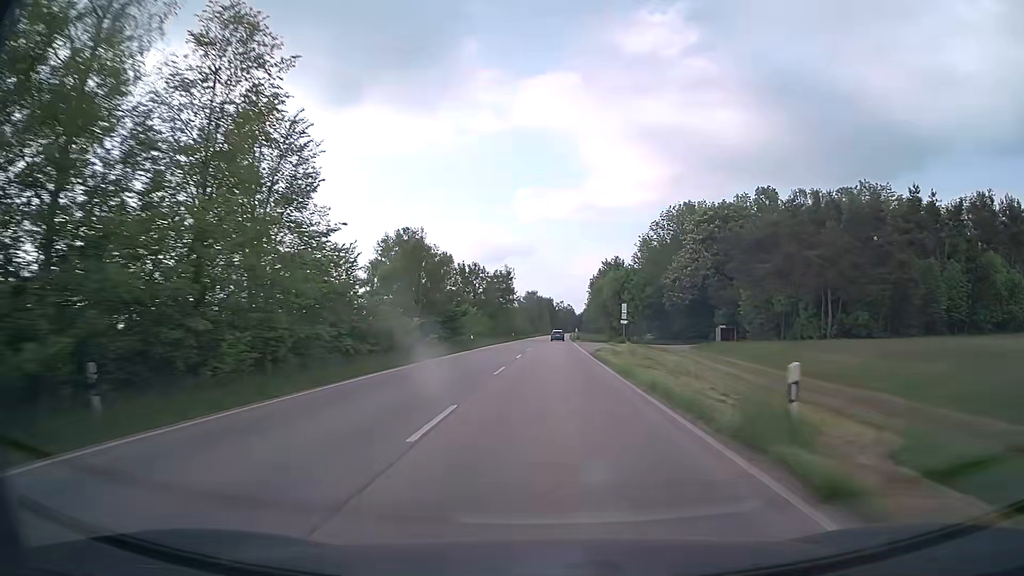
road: secondary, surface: asphalt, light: Day
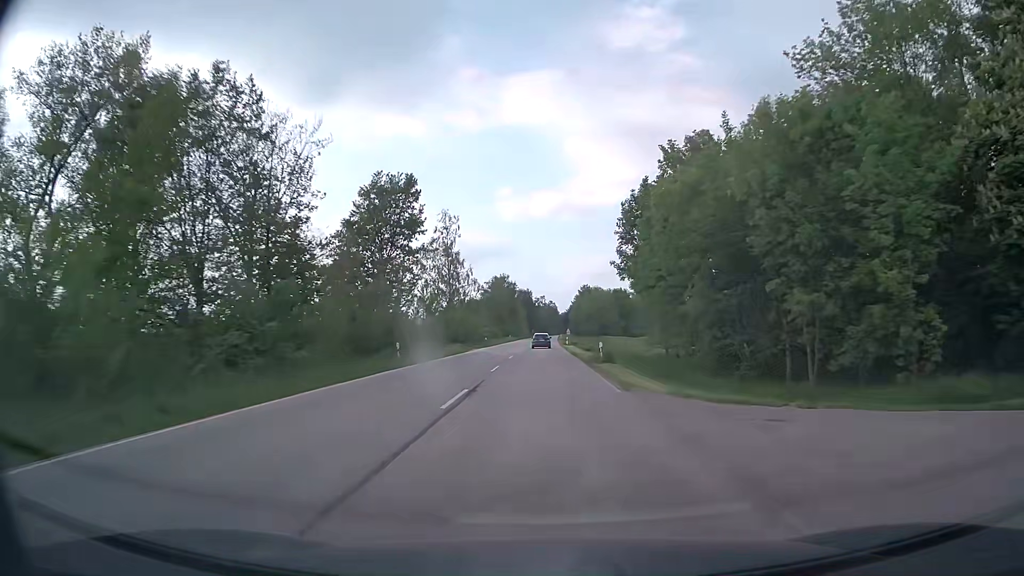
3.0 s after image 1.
(+1.1, +67.4) m; +2°
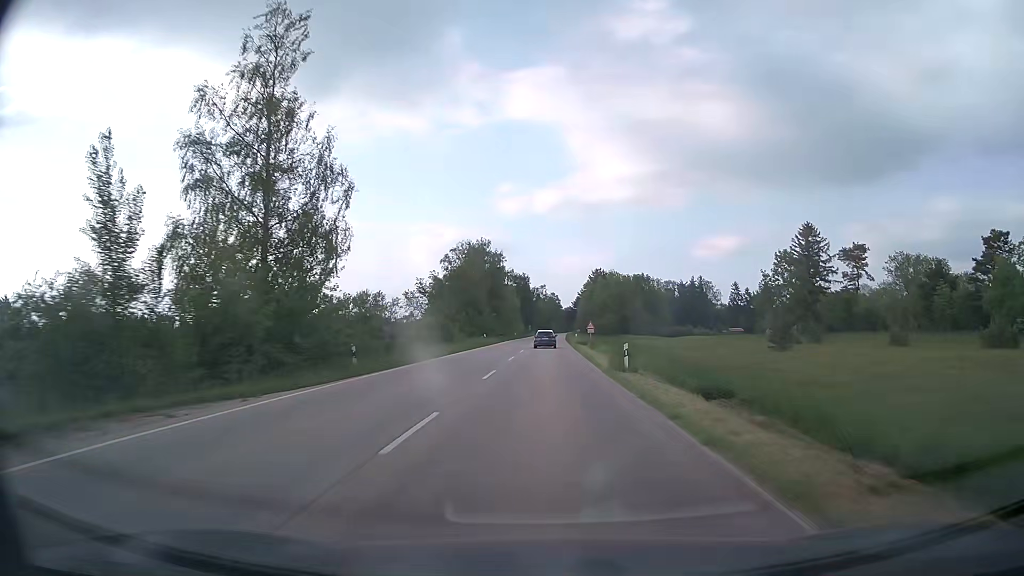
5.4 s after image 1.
(-0.1, +52.8) m; 0°
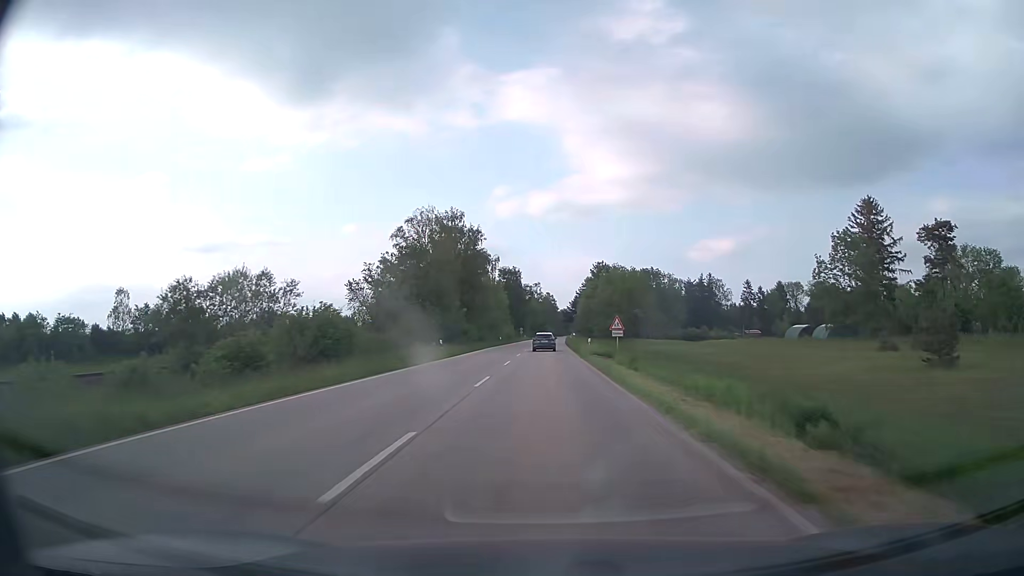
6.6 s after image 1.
(+0.1, +25.9) m; 0°
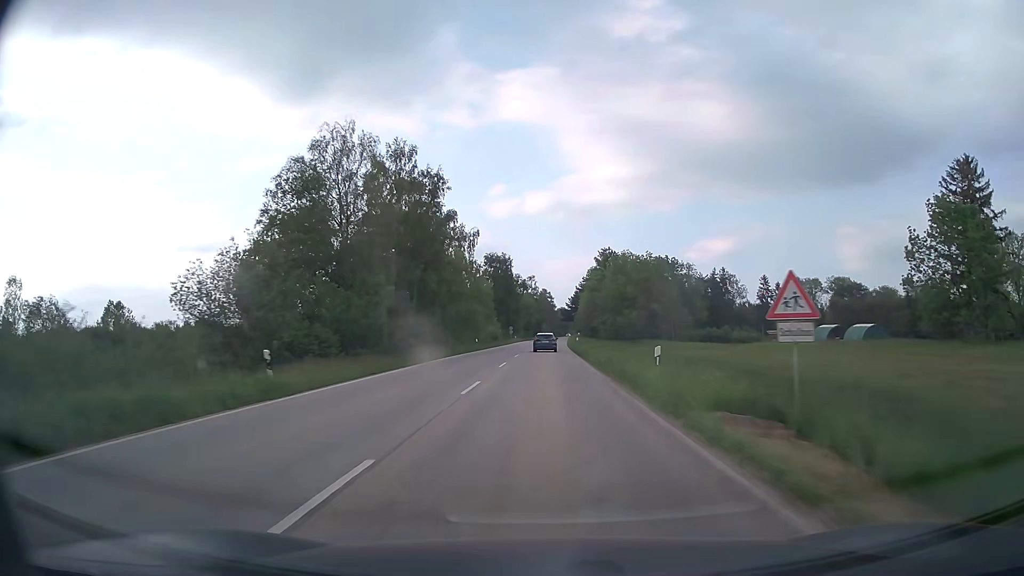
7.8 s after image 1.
(+0.1, +26.1) m; 0°
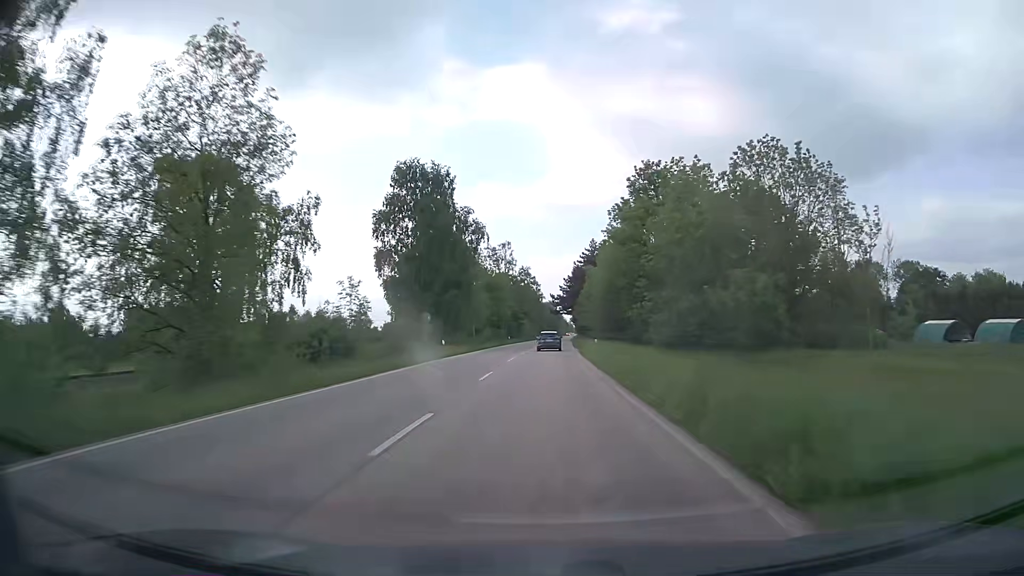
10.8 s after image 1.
(+0.6, +67.6) m; +1°
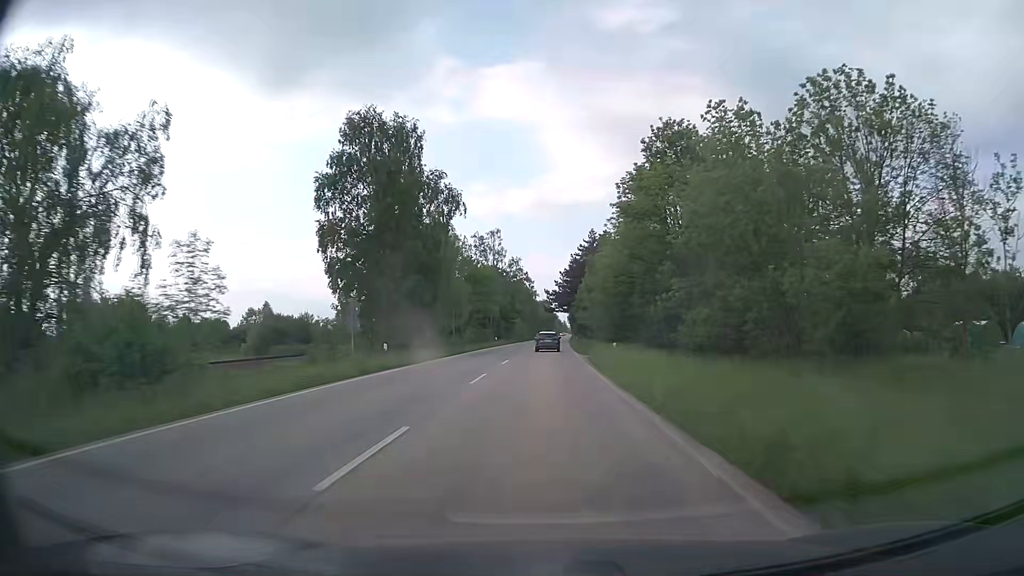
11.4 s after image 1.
(+0.1, +13.7) m; +1°
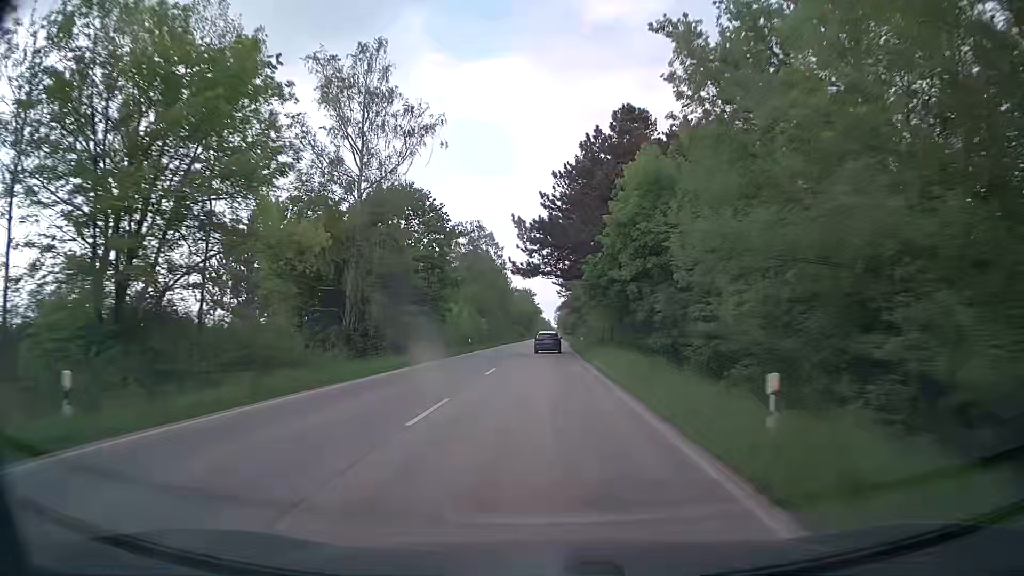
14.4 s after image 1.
(+0.7, +67.5) m; +1°
(0, +10) (0, +20) (0, +30) (0, +40) (0, +50) (+1, +60) (+1, +70) (+1, +80) (+1, +90) (+2, +100) m
